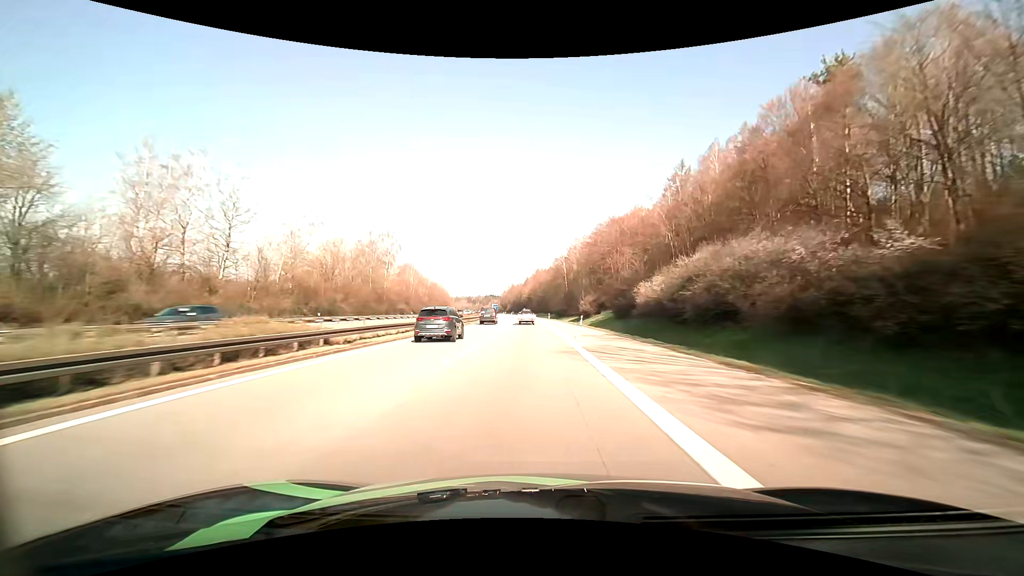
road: motorway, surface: asphalt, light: Day
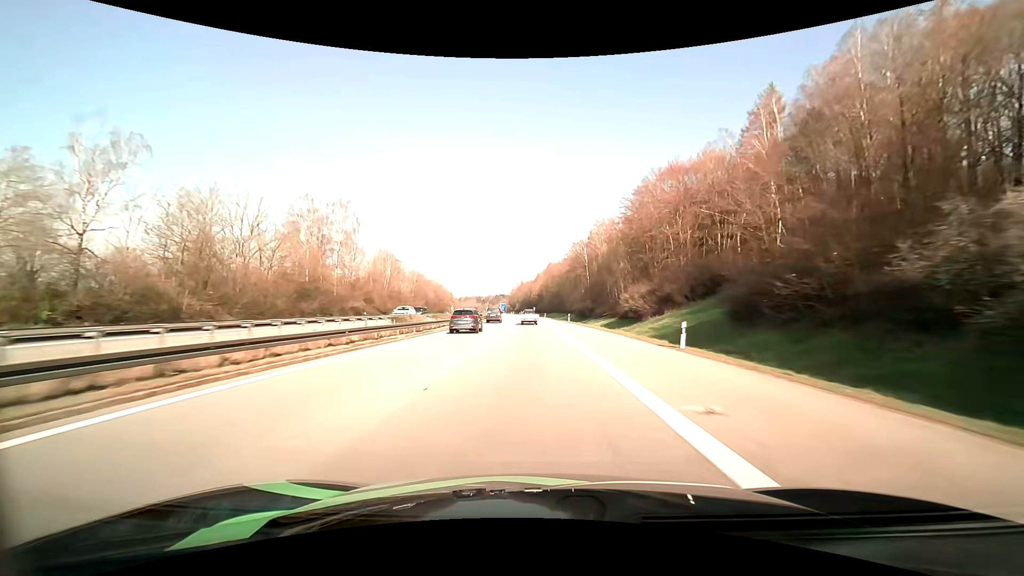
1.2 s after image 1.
(-0.5, +34.5) m; -2°
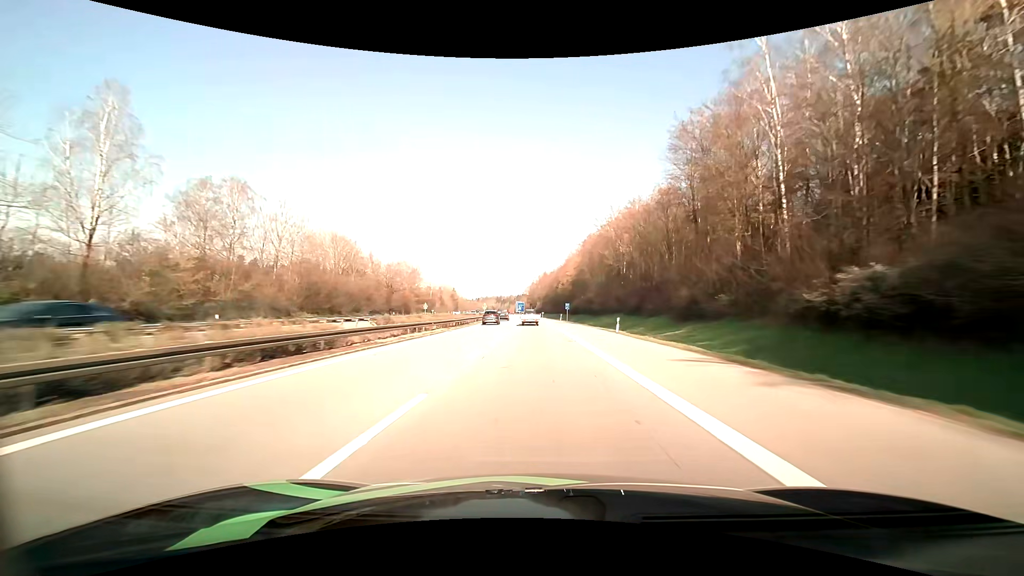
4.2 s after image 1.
(-2.1, +85.4) m; -3°
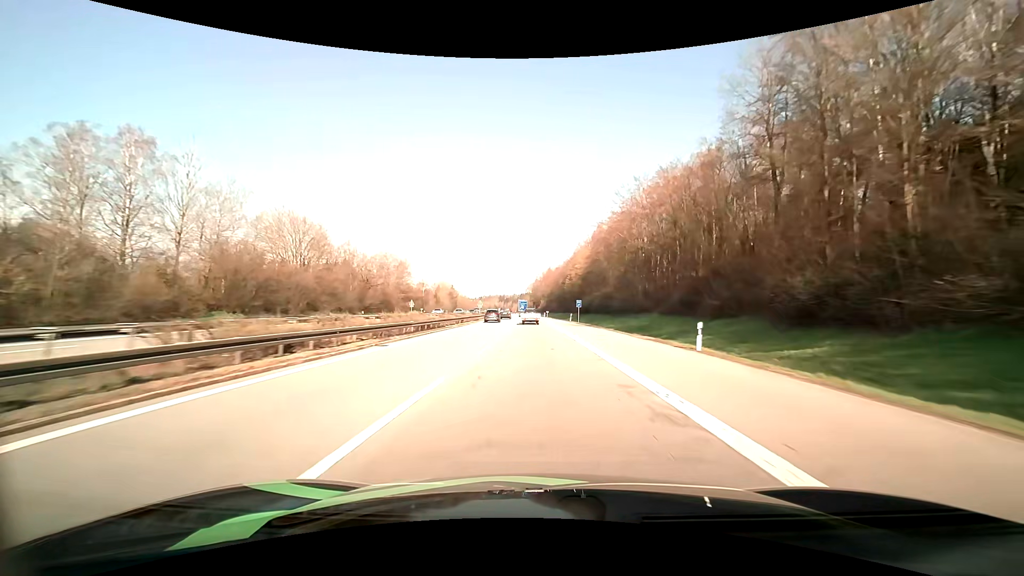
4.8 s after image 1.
(-0.1, +16.9) m; -1°
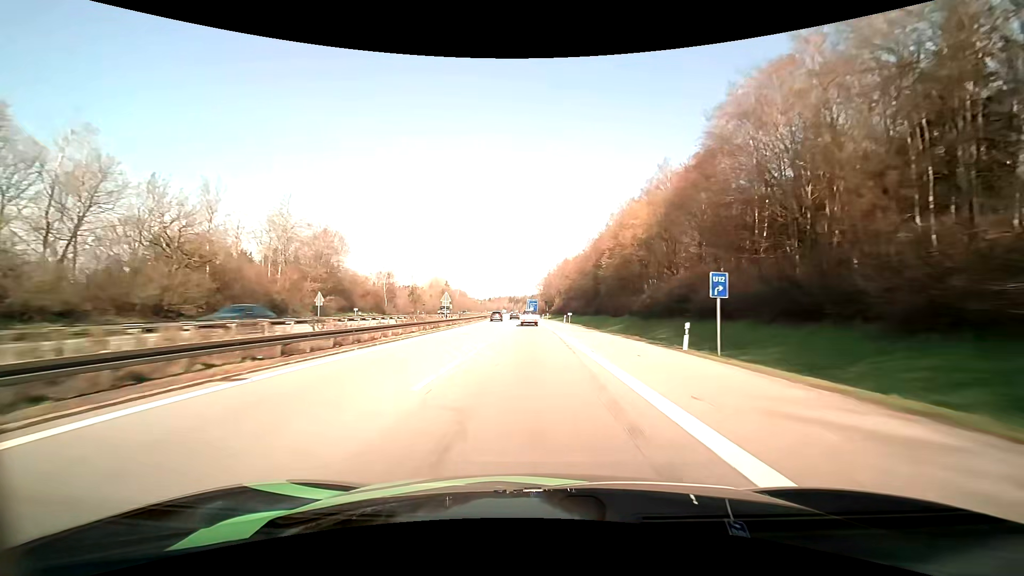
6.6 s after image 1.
(-0.5, +49.8) m; -1°
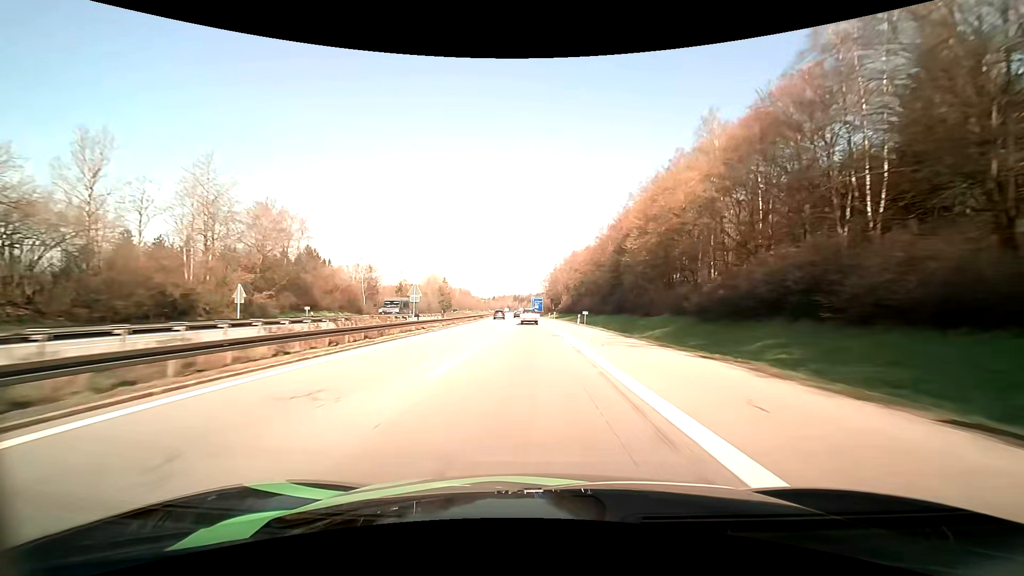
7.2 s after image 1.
(-0.1, +16.4) m; 0°
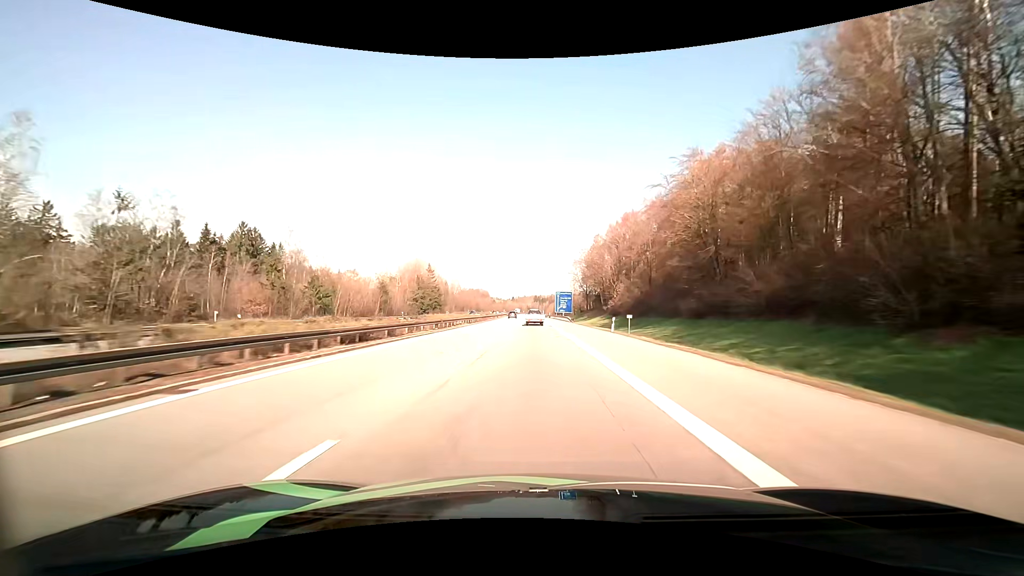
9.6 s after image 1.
(-1.7, +66.1) m; -3°
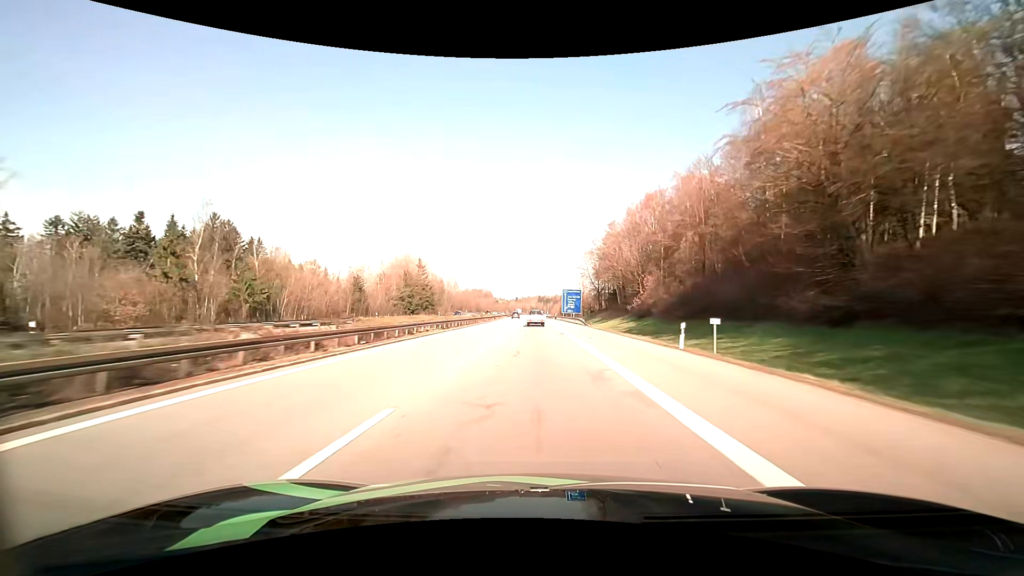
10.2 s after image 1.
(-0.1, +16.6) m; -1°
(0, +10) (0, +20) (0, +30) (0, +40) (0, +50) (0, +60) (0, +70) (-1, +80) (-1, +90) (-1, +100) m
